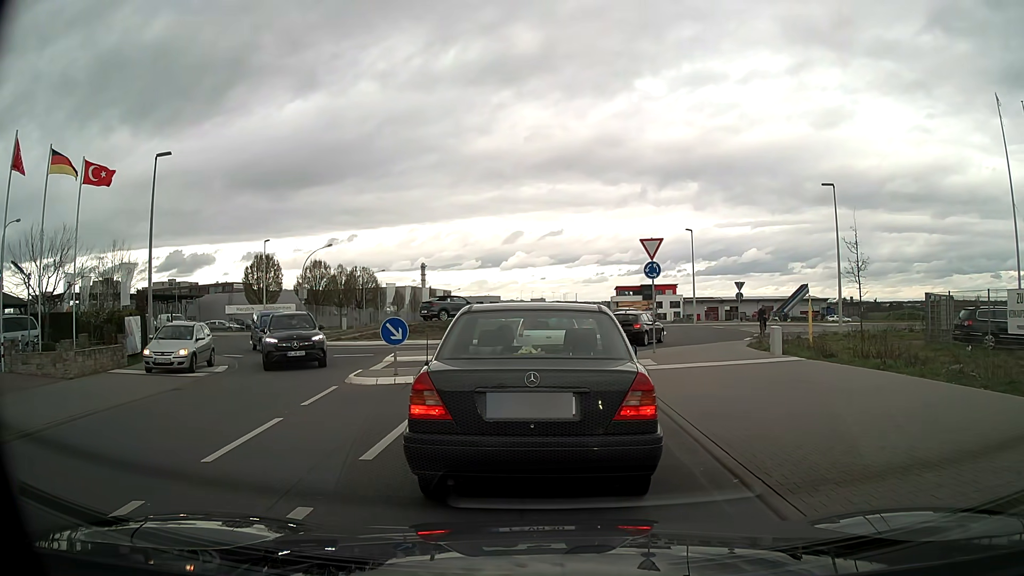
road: tertiary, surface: asphalt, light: Day
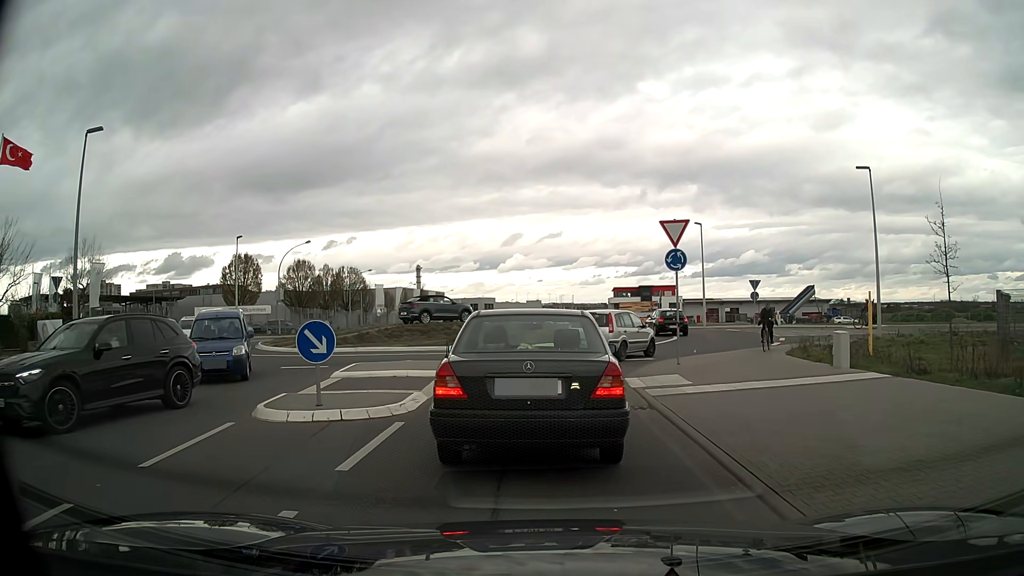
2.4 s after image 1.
(0.0, +4.9) m; 0°
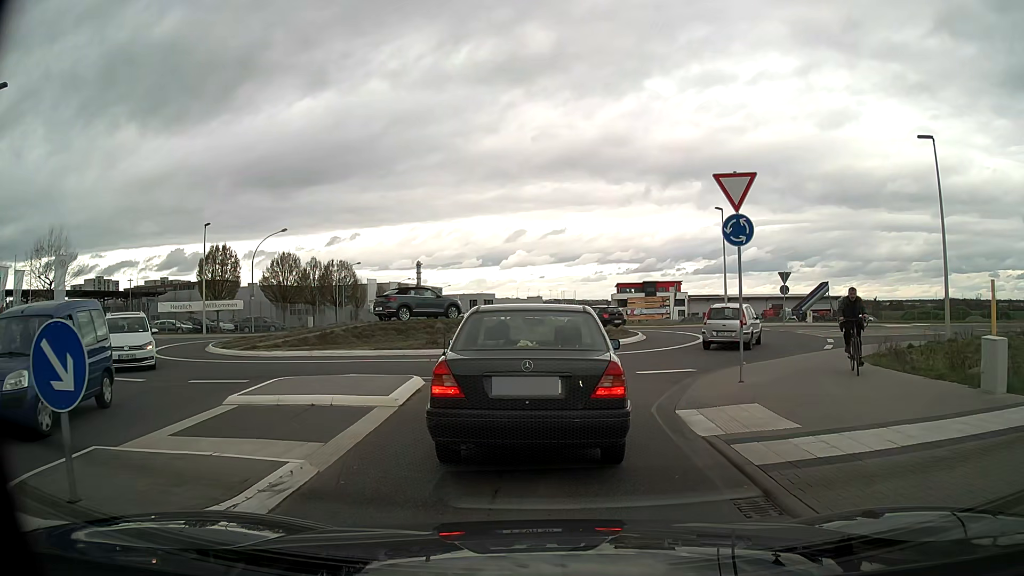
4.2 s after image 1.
(+0.1, +5.6) m; +1°
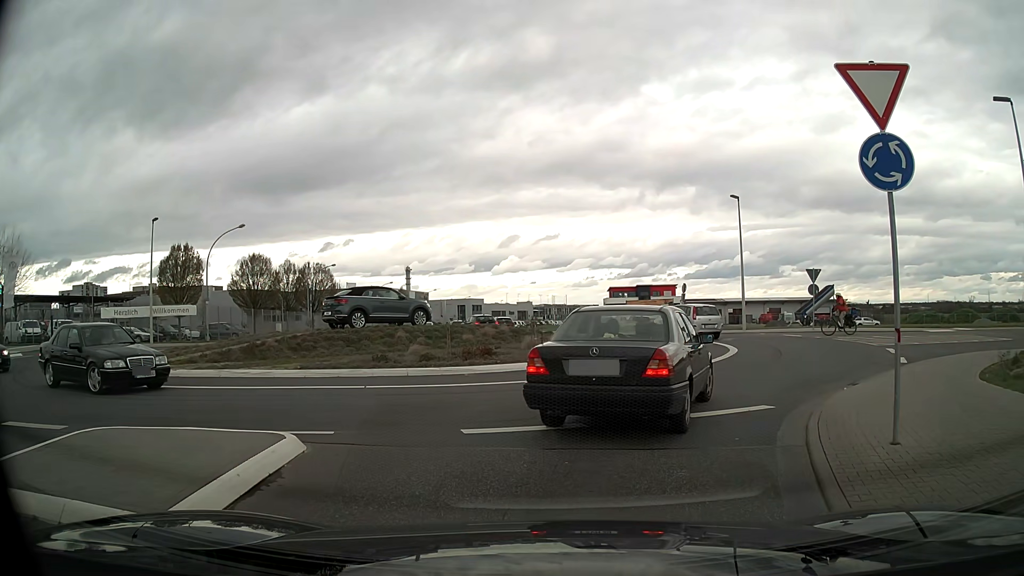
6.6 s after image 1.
(0.0, +5.9) m; +1°
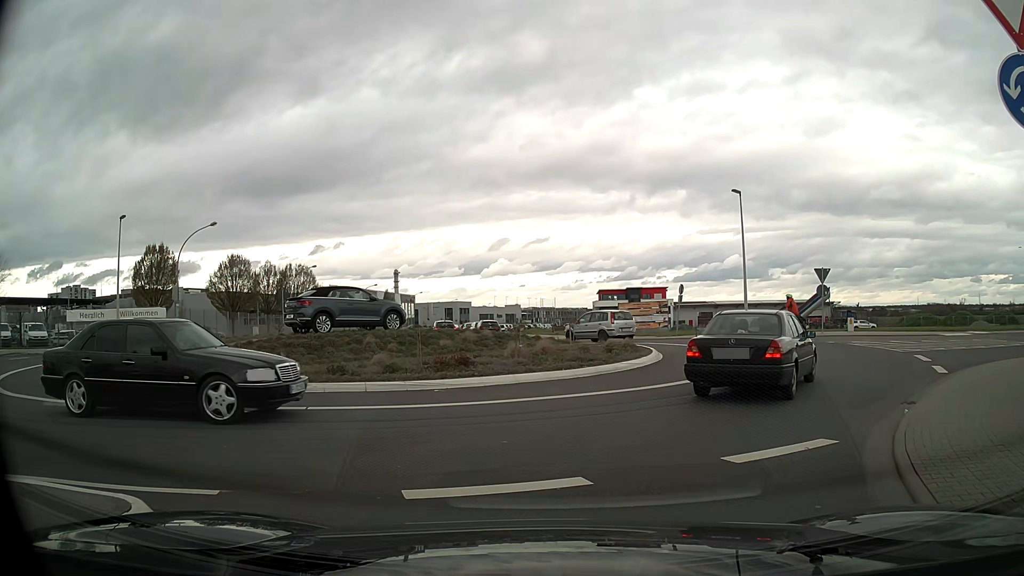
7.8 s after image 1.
(0.0, +2.6) m; +1°
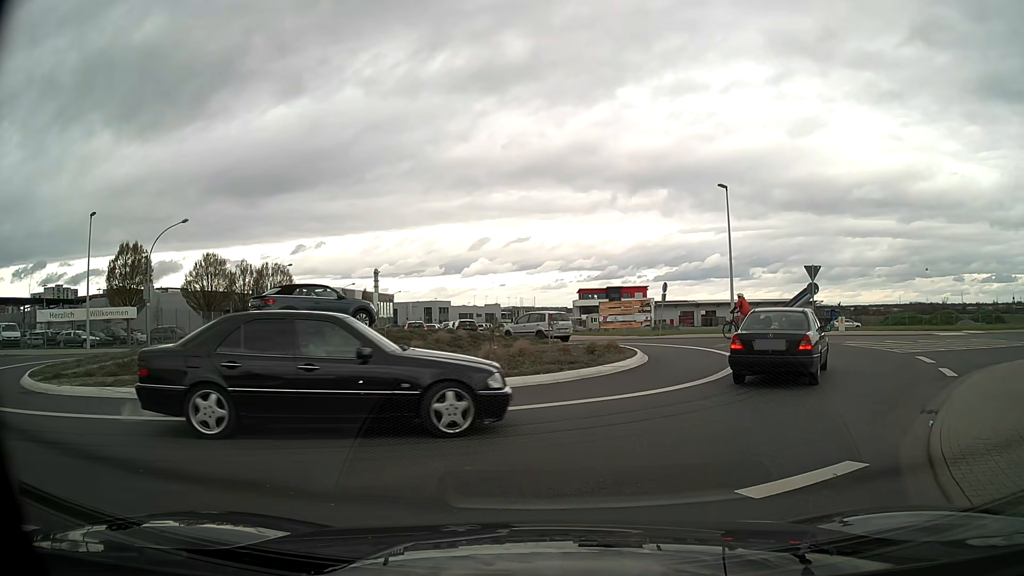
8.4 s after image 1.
(0.0, +1.3) m; +1°
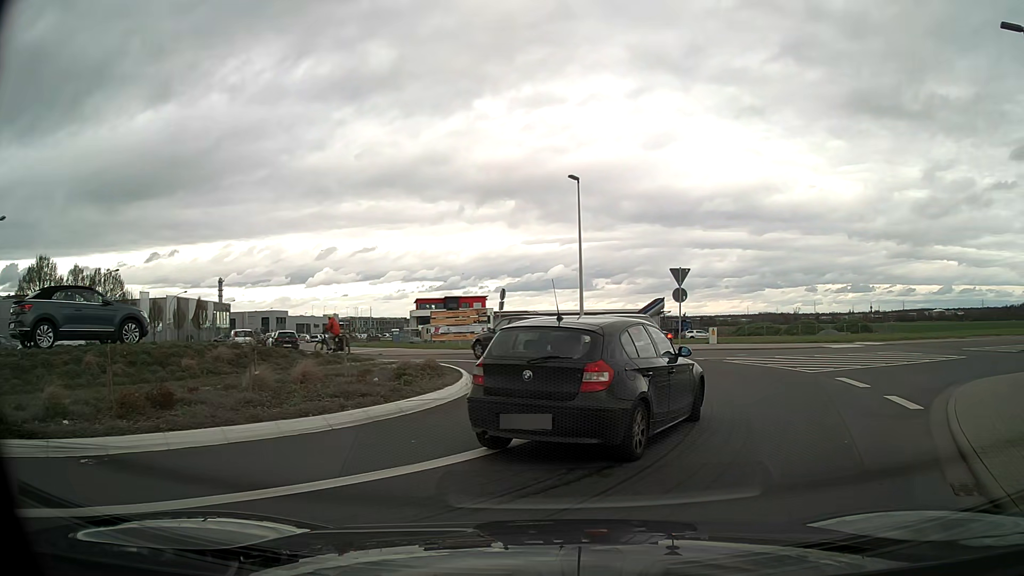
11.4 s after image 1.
(+0.5, +4.7) m; +14°
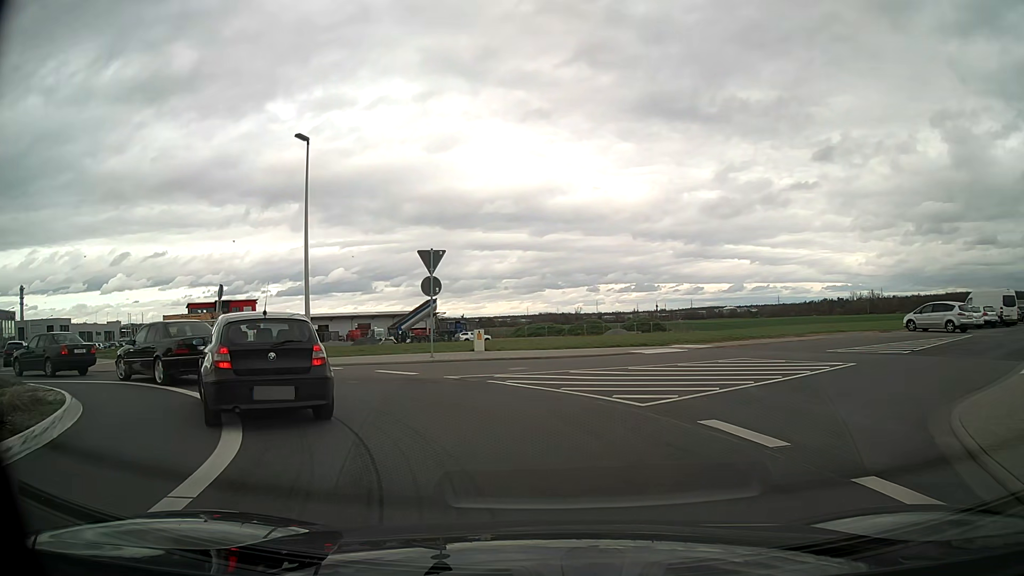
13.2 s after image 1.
(+1.6, +7.2) m; +19°
(-2, +10) (-9, +16) (-19, +19) (-28, +23) (-36, +29) (-43, +37) (-49, +44) (-55, +52) (-61, +60) (-67, +68) m
